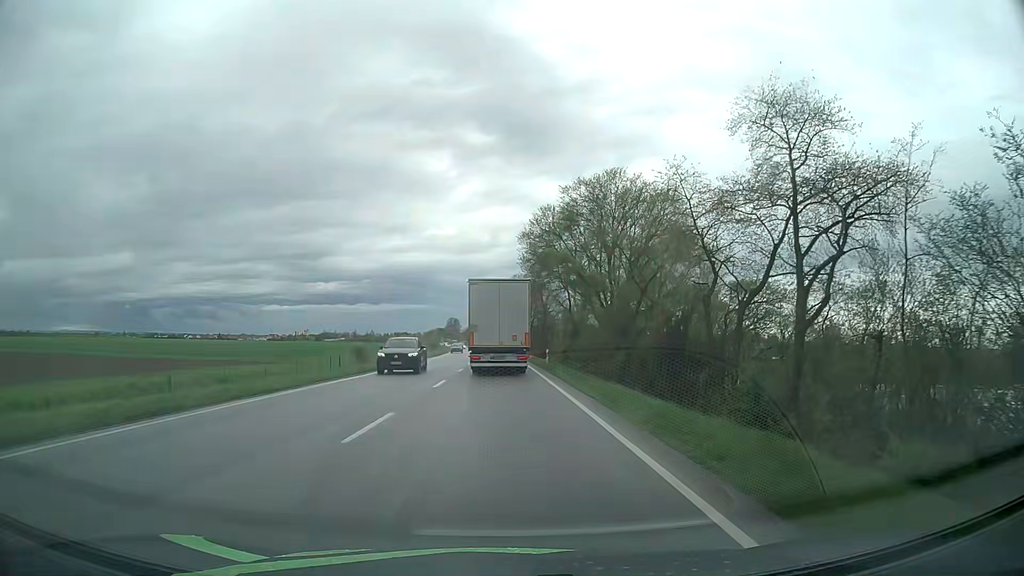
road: primary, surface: asphalt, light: Day
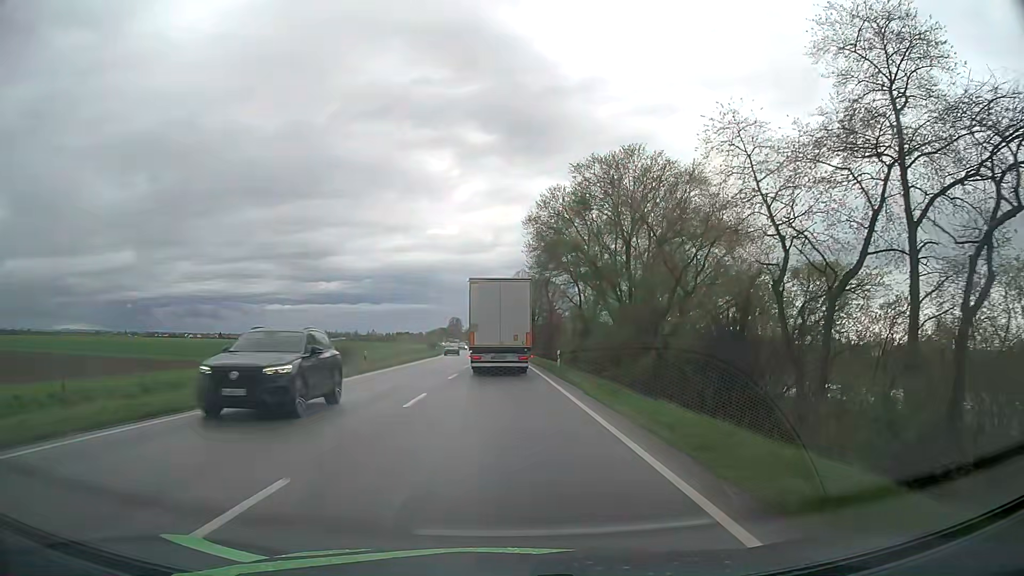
(0.0, +6.6) m; 0°
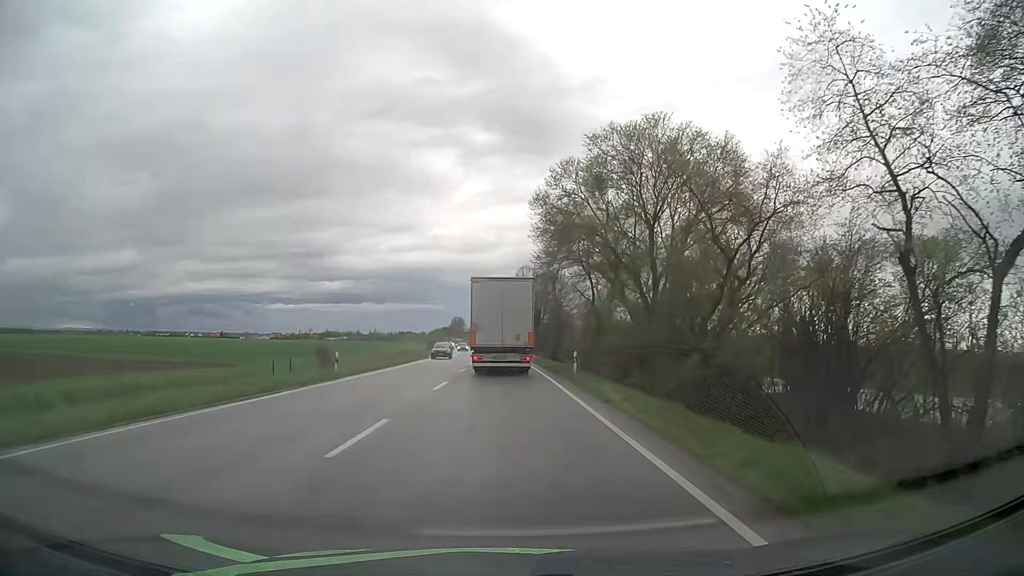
(0.0, +6.5) m; 0°
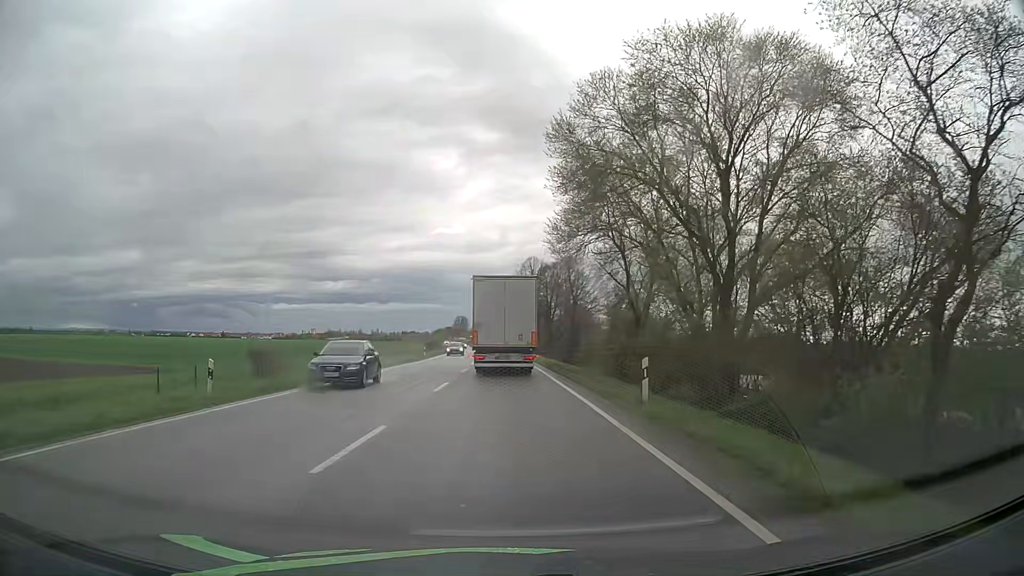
(0.0, +12.8) m; 0°
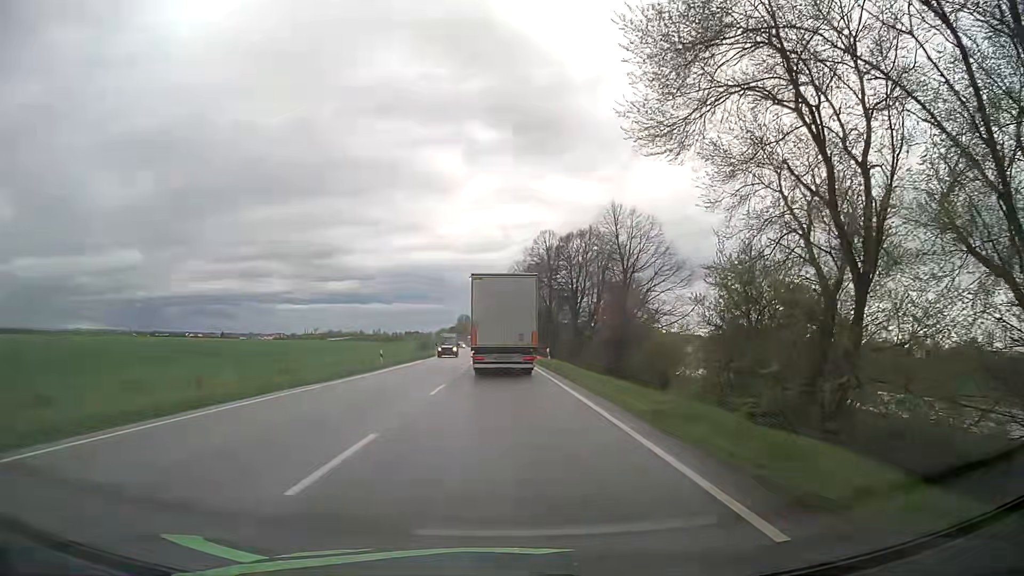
(0.0, +24.8) m; 0°
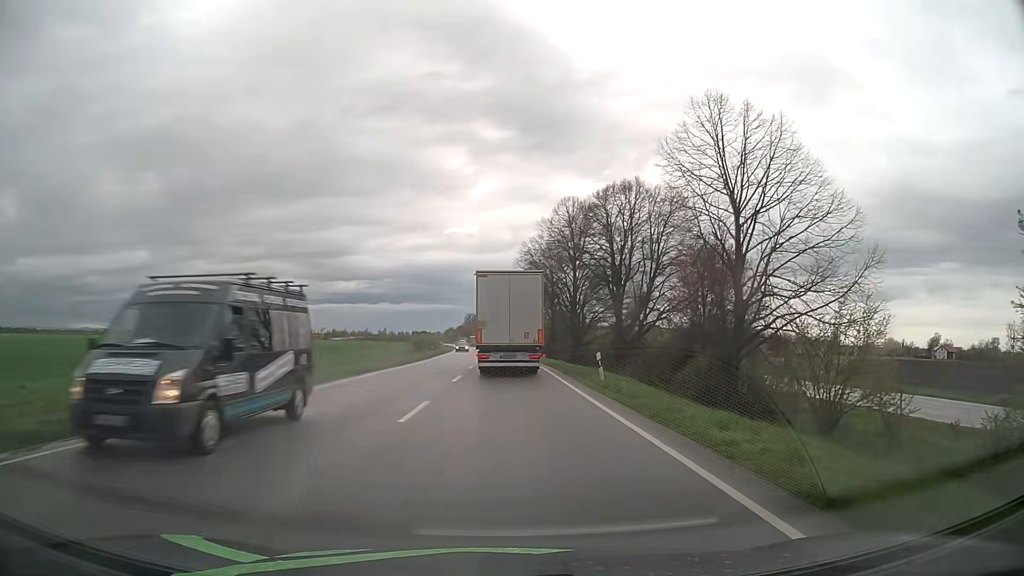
(-0.2, +18.1) m; -1°
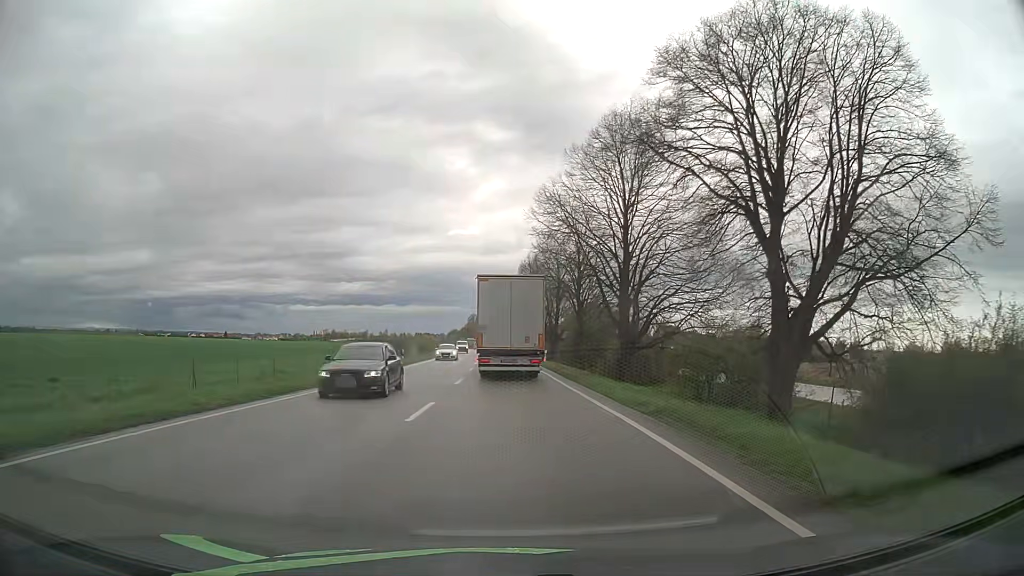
(-0.1, +23.5) m; -1°
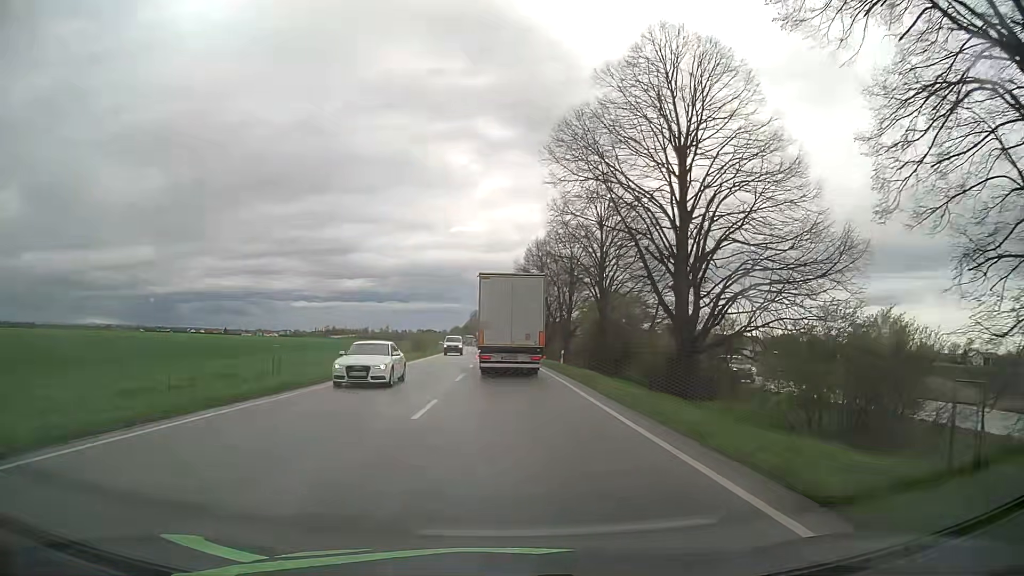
(-0.1, +11.6) m; 0°
(0, +10) (0, +20) (0, +30) (0, +40) (0, +50) (-1, +60) (-1, +70) (-1, +80) (-1, +90) (-2, +100) m
